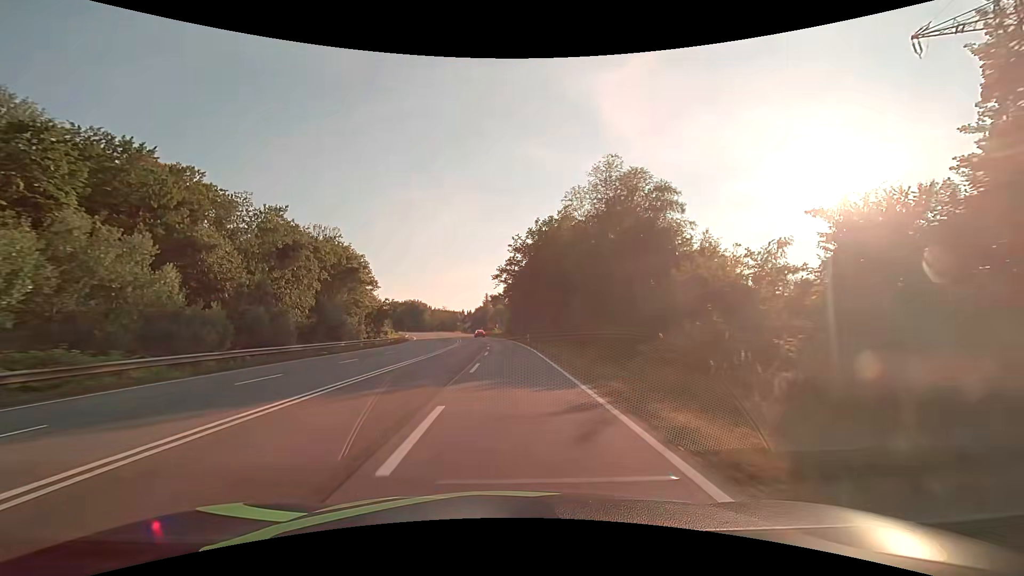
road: secondary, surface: asphalt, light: Day
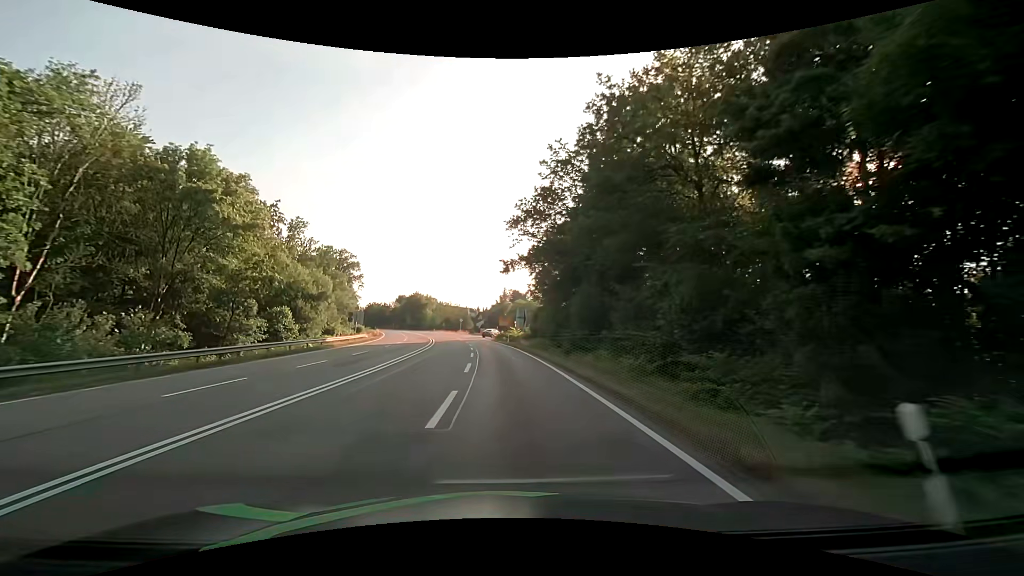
(-0.8, +47.0) m; -3°
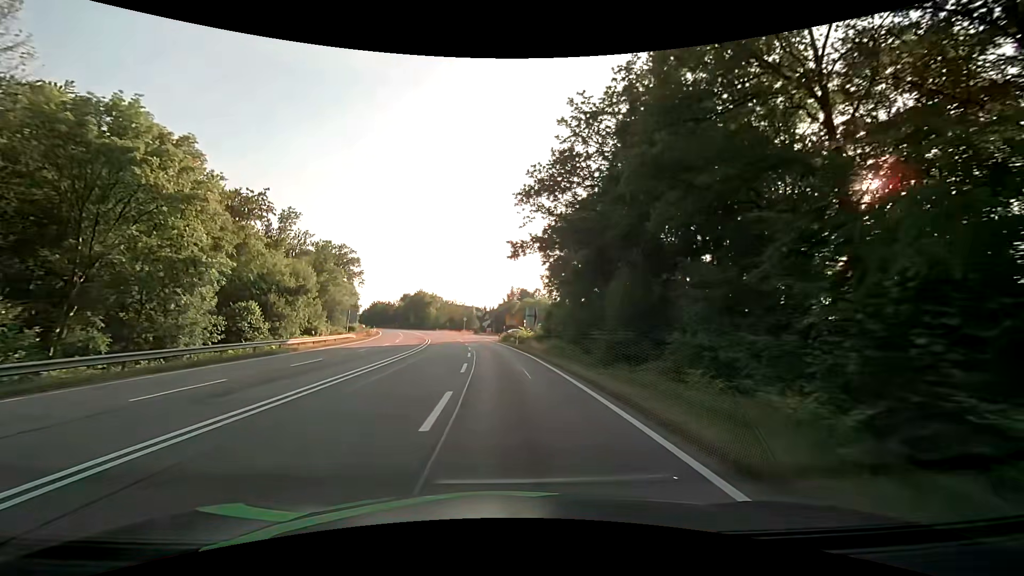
(-0.1, +9.4) m; -1°
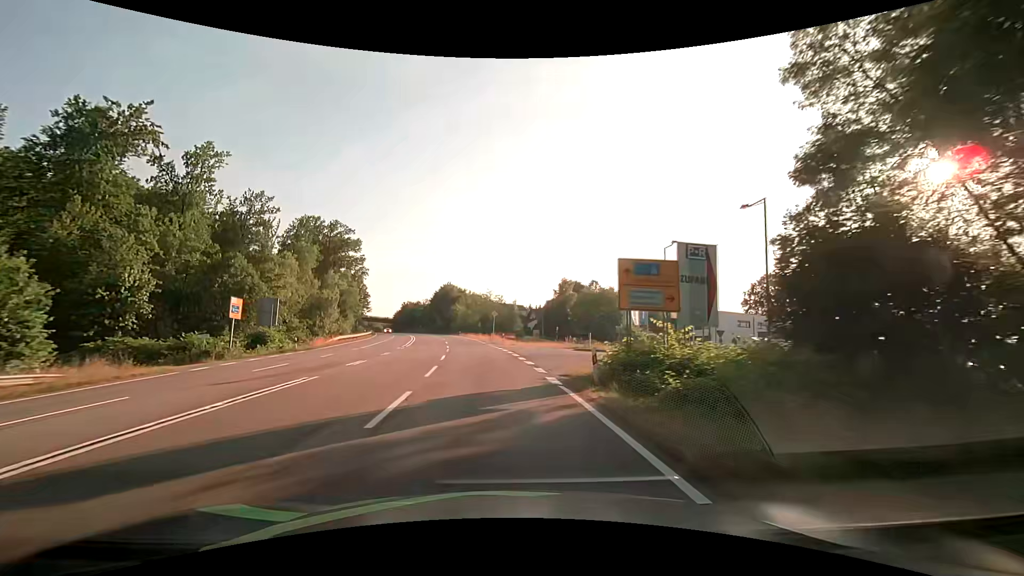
(-1.8, +46.8) m; -5°
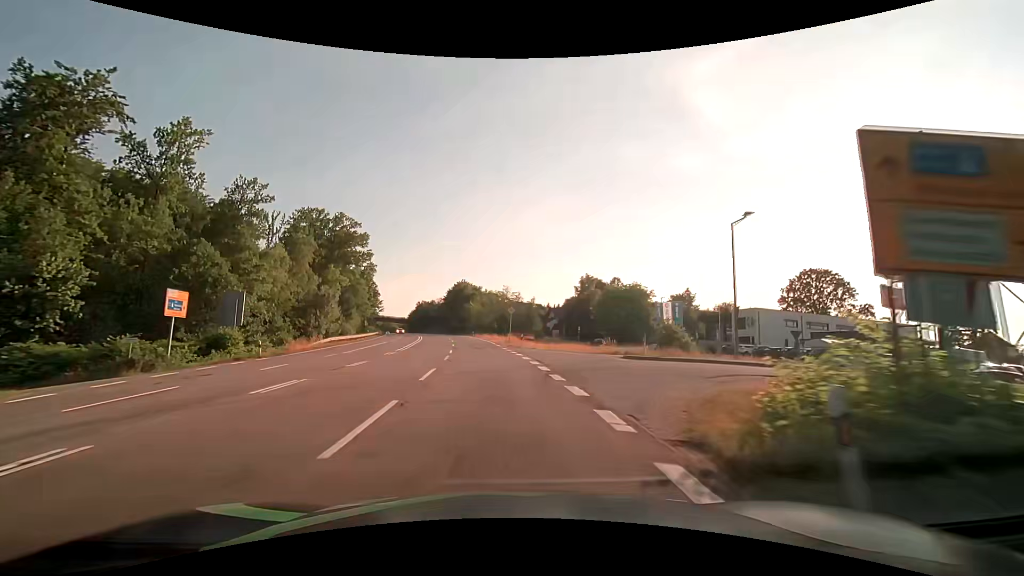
(-0.2, +9.4) m; -2°
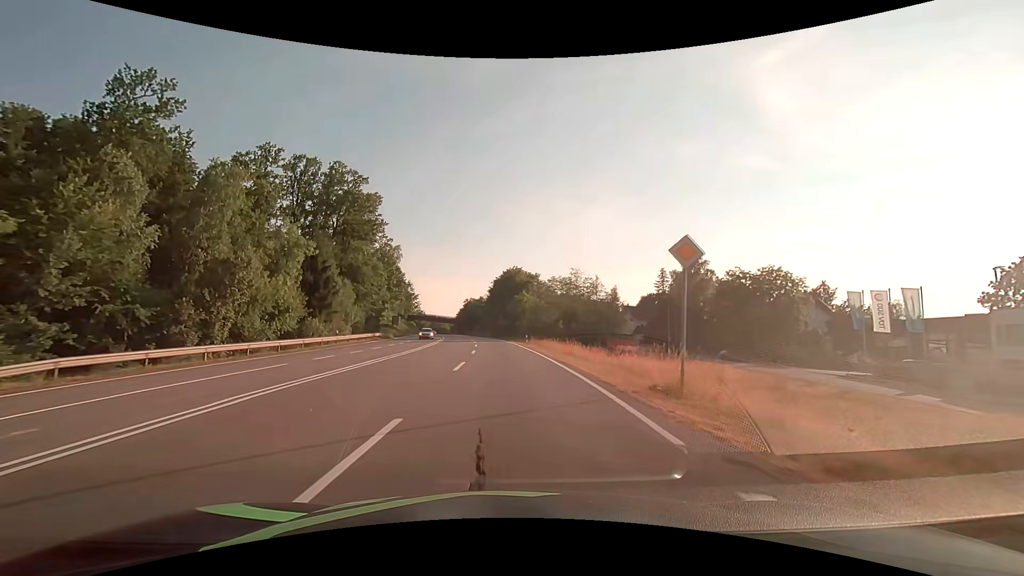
(-2.3, +37.7) m; -7°
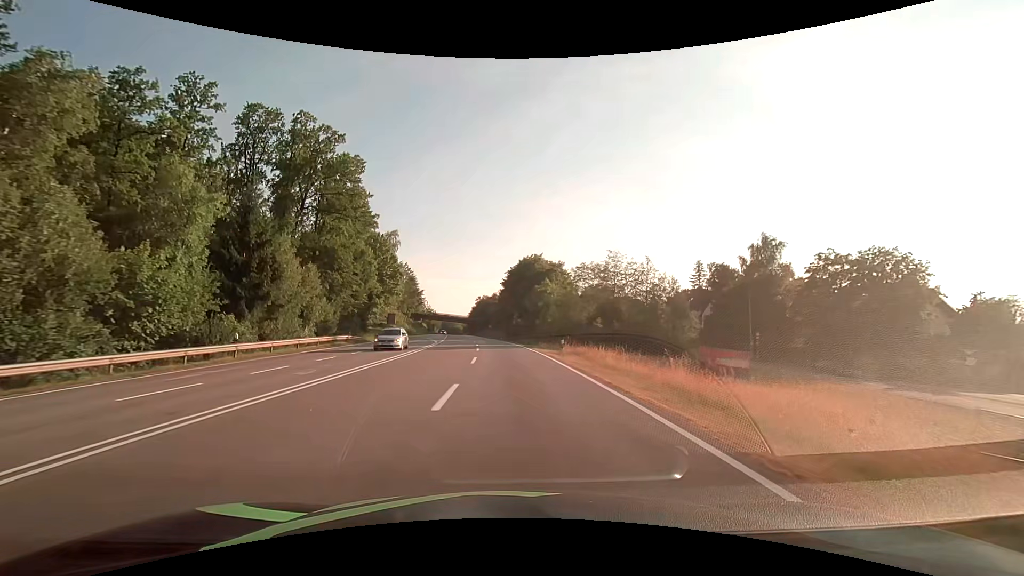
(-0.3, +19.0) m; -2°
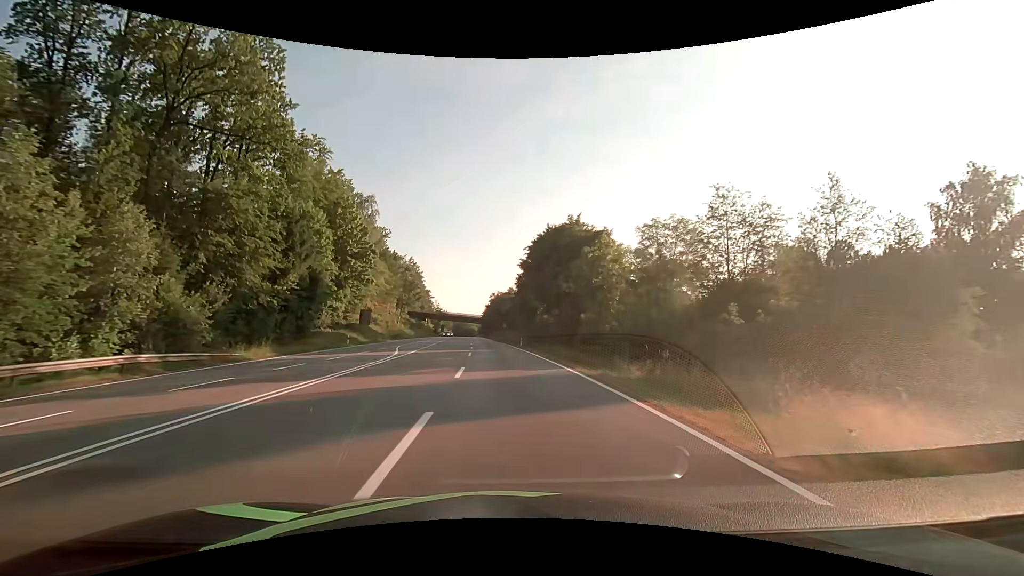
(-0.3, +28.4) m; -2°
(0, +10) (0, +20) (-1, +30) (-1, +40) (-1, +50) (-2, +60) (-3, +70) (-3, +80) (-4, +90) (-5, +100) m
